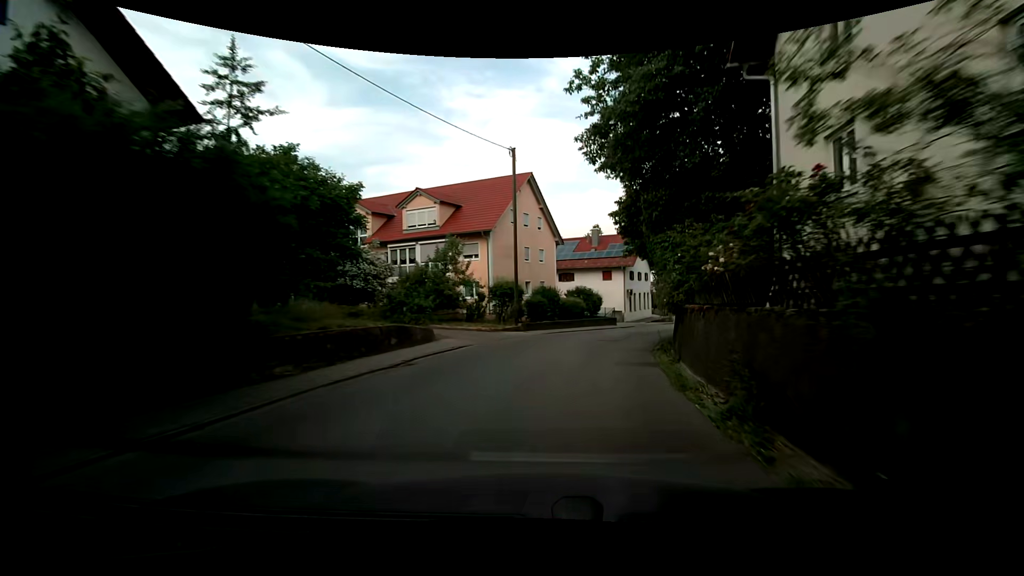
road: secondary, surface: asphalt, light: Day
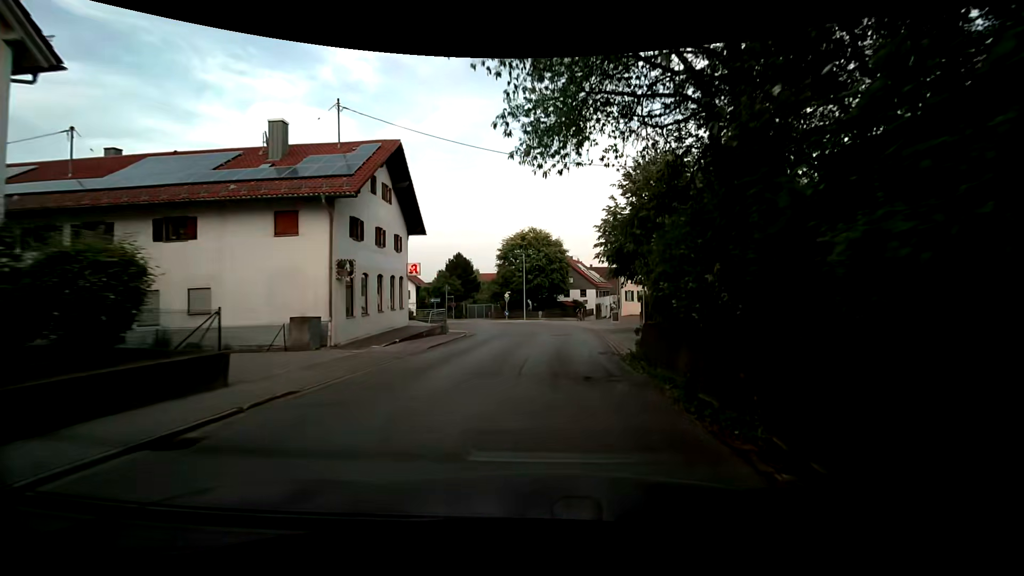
(+7.2, +32.4) m; +26°
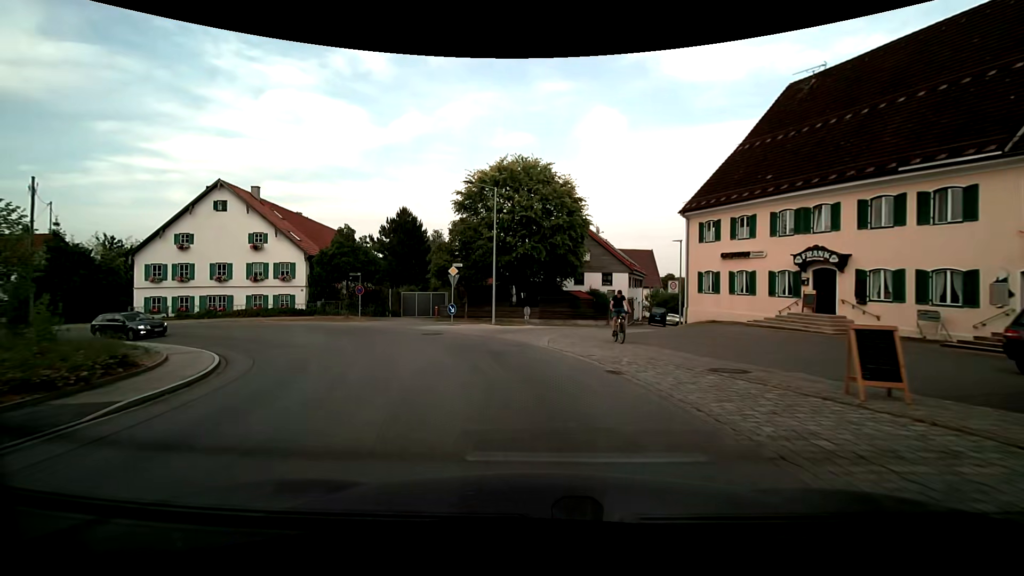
(+1.5, +32.1) m; 0°
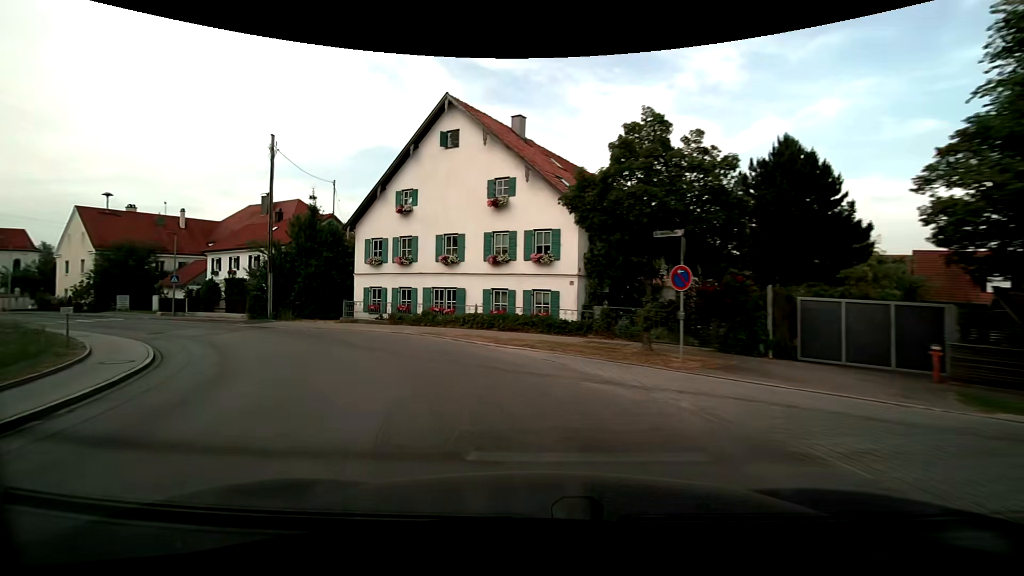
(-6.1, +22.0) m; -37°
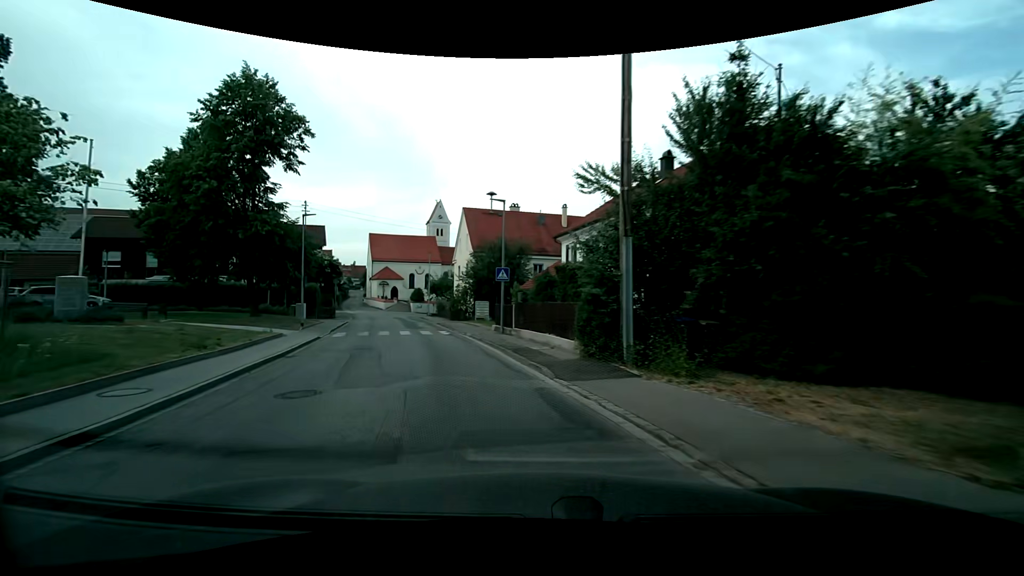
(-8.9, +20.4) m; -44°
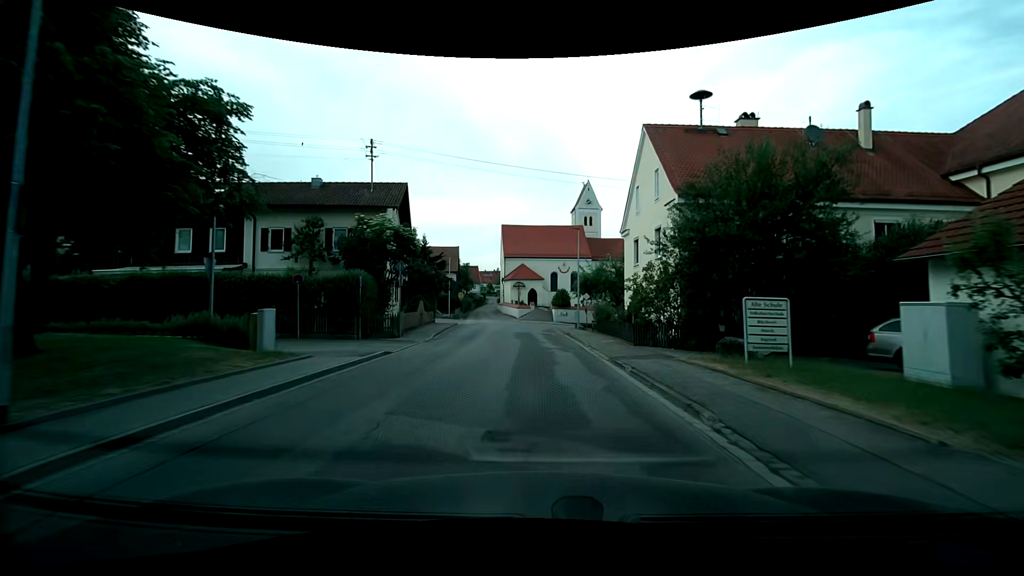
(-5.3, +23.9) m; -17°
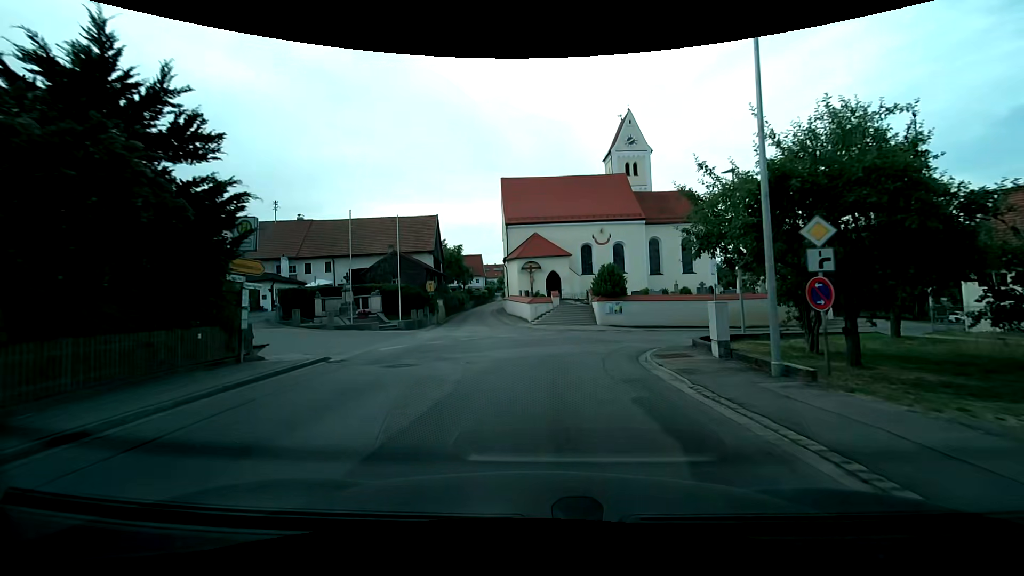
(-0.8, +30.8) m; -3°
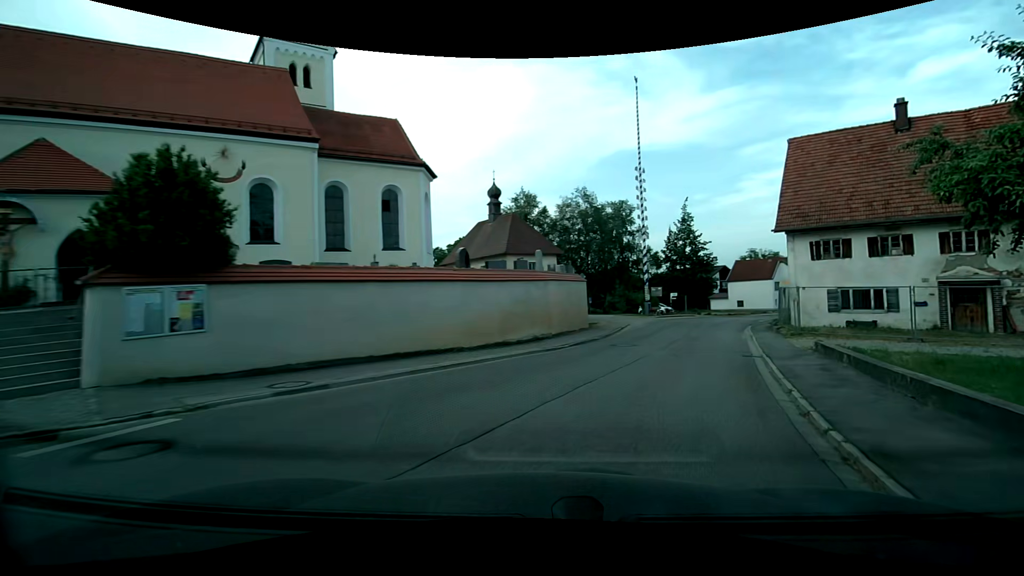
(+5.1, +24.7) m; +34°
(+2, +10) (+5, +19) (+9, +28) (+13, +38) (+18, +46) (+23, +55) (+30, +62) (+37, +69) (+45, +76) (+52, +83) m
